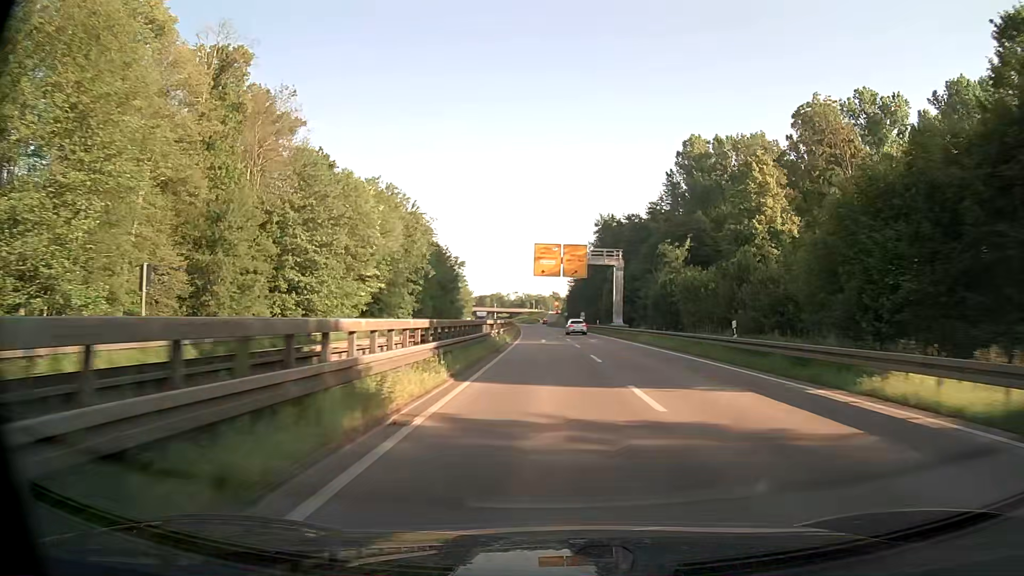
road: trunk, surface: asphalt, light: Day
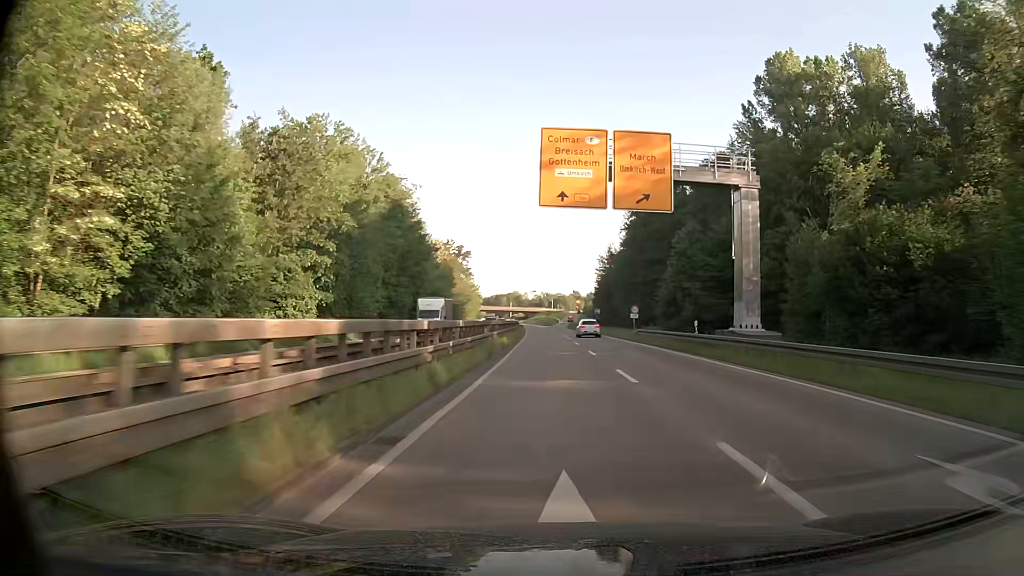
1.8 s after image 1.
(-0.6, +41.3) m; -2°
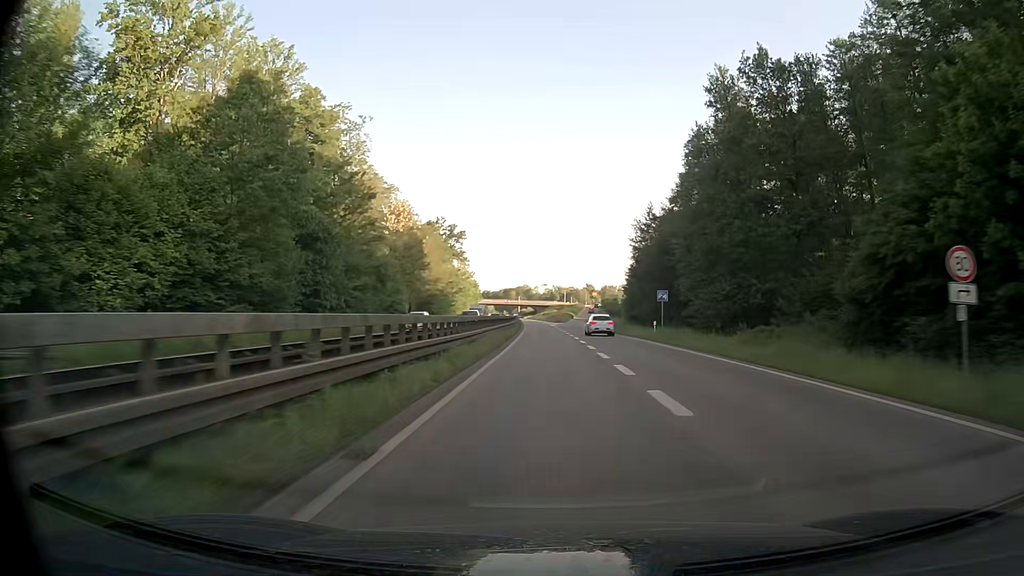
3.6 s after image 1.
(-0.5, +41.1) m; -1°
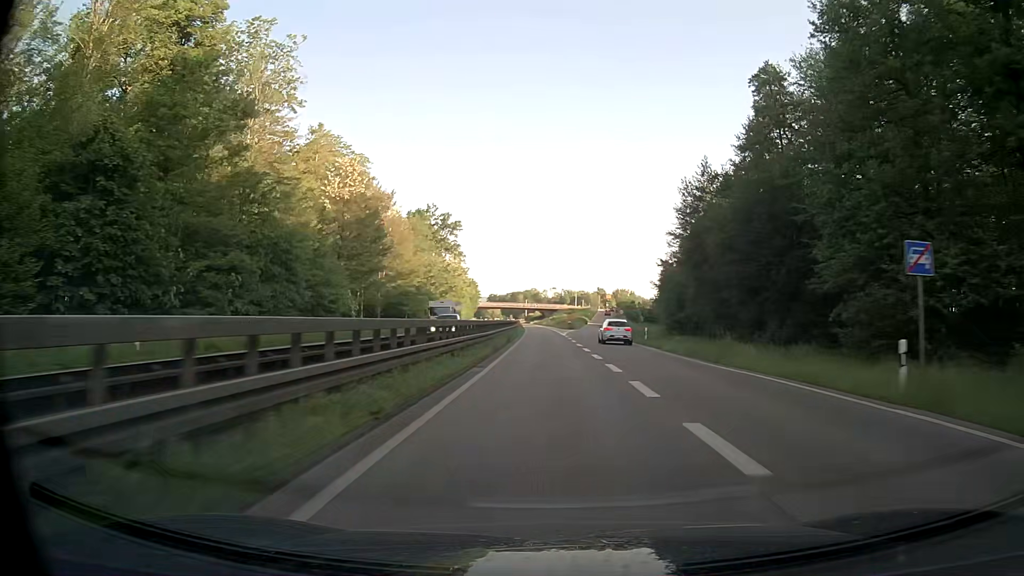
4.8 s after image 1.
(-0.2, +27.3) m; -1°
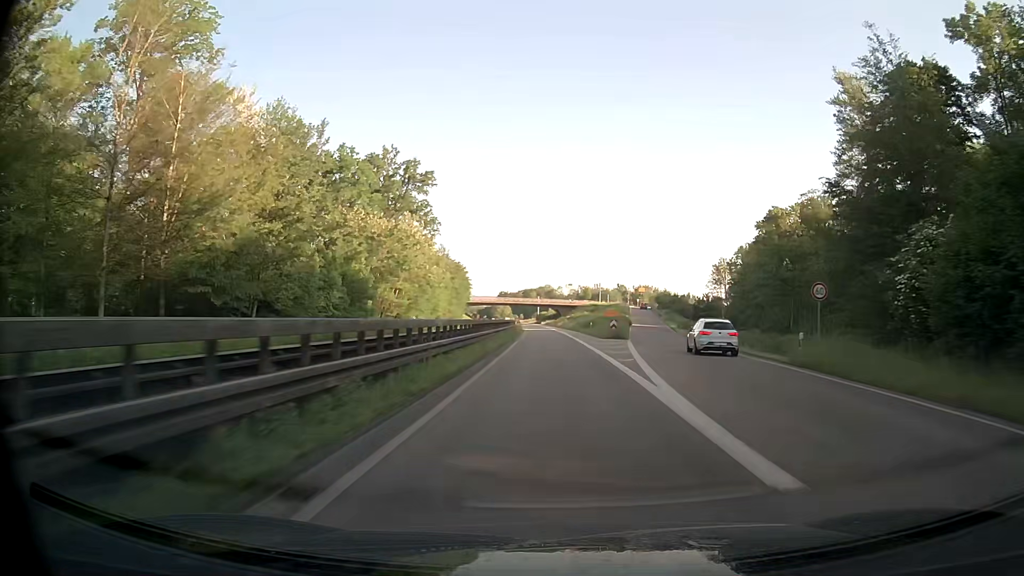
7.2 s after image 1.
(-0.8, +54.5) m; -2°
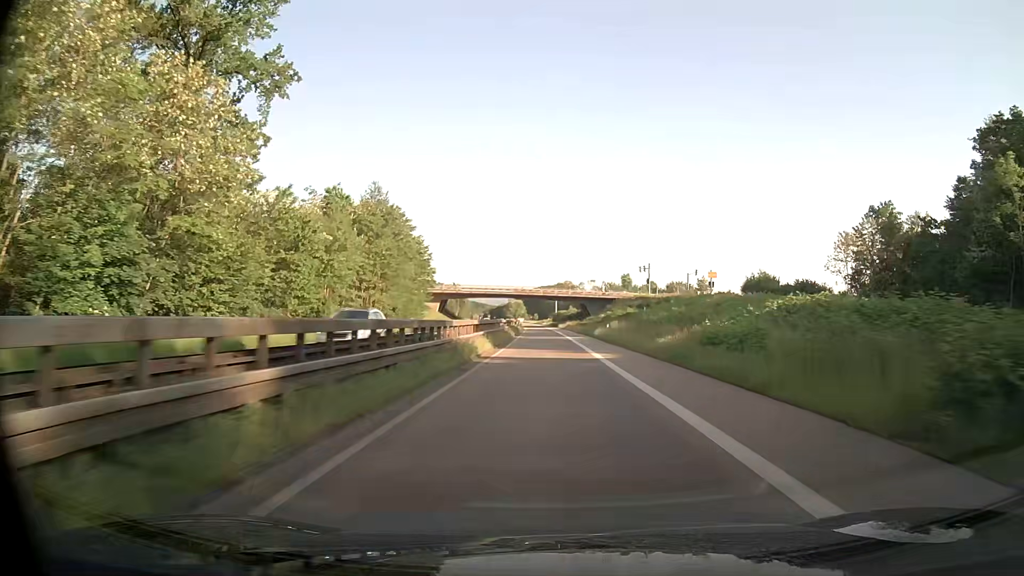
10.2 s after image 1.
(-0.5, +67.8) m; -1°
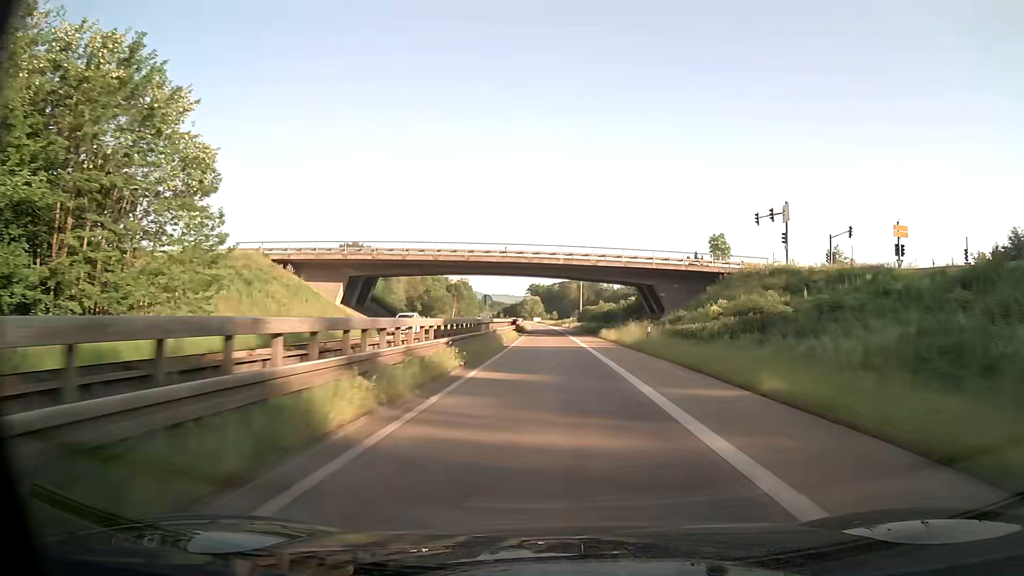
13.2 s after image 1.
(-0.9, +66.7) m; -2°
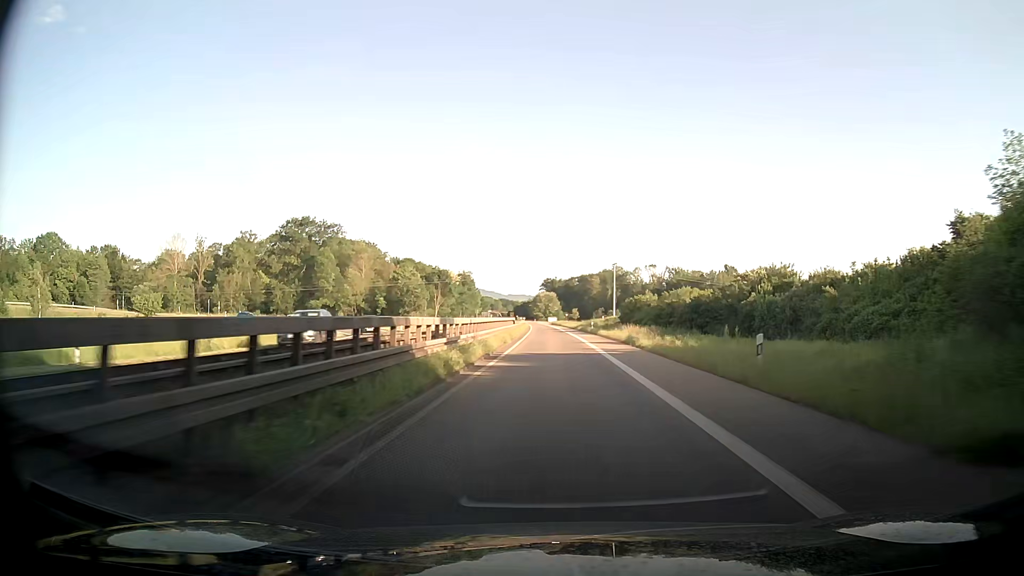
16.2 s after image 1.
(-0.9, +65.4) m; -3°
(0, +10) (0, +20) (0, +30) (+1, +40) (+1, +50) (+1, +60) (+1, +70) (+1, +80) (+1, +90) (+1, +100) m
